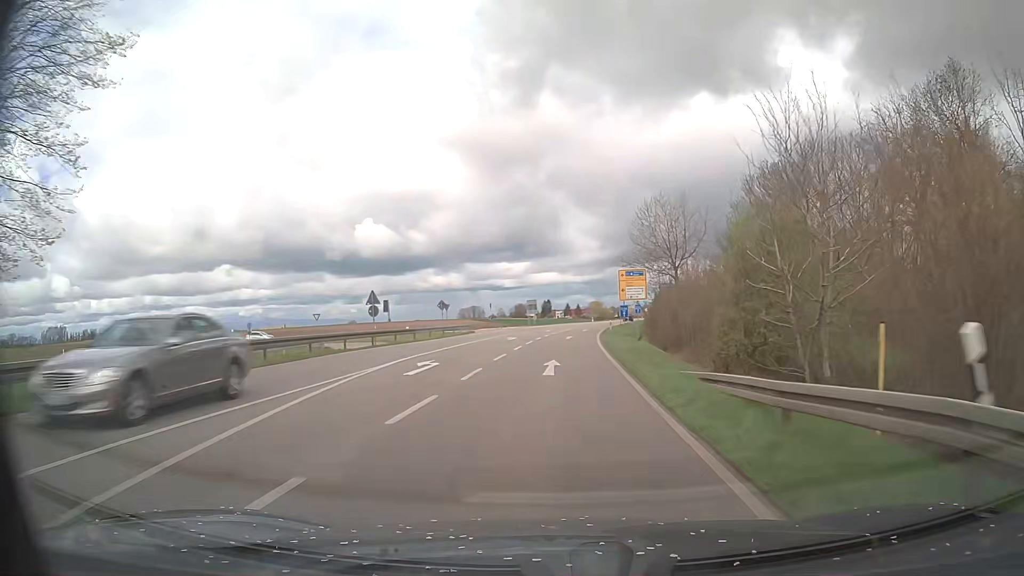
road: primary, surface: asphalt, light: Day
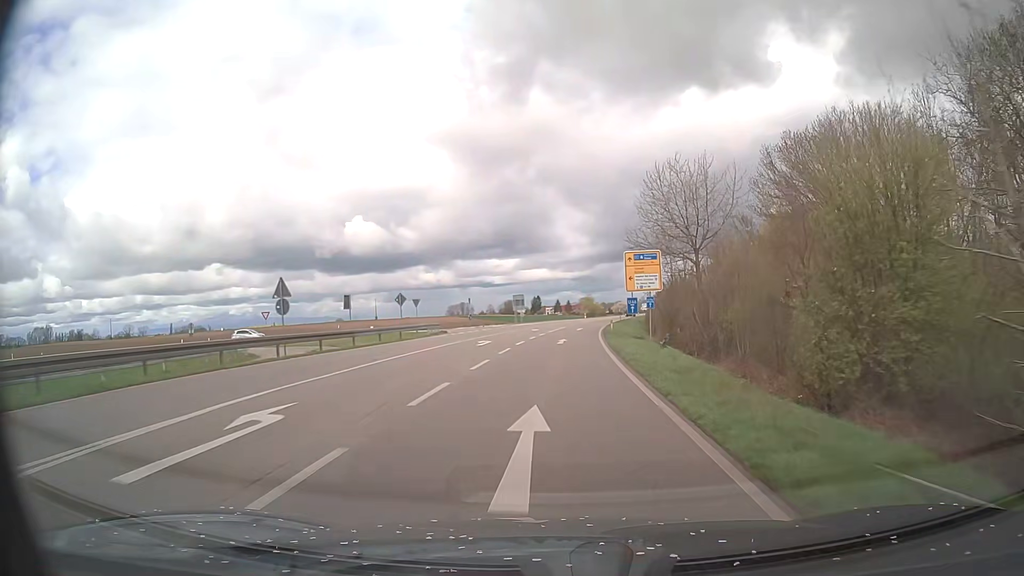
(0.0, +10.8) m; 0°
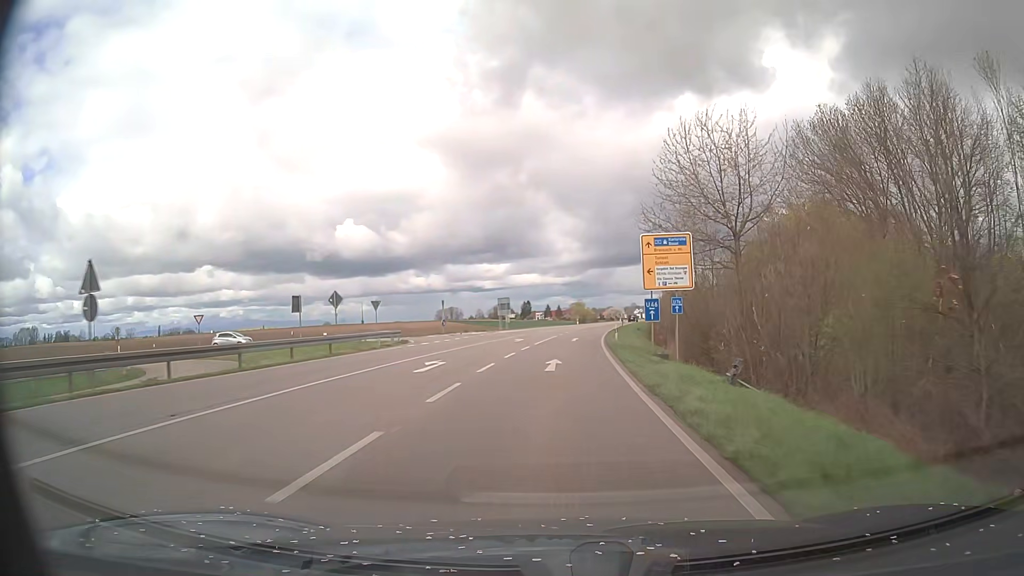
(+0.1, +10.8) m; +1°
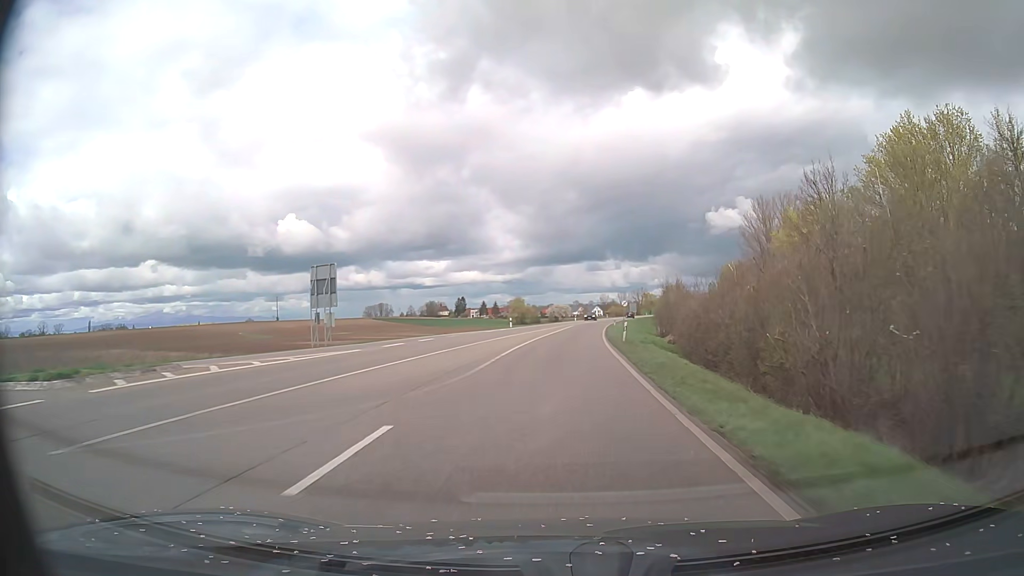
(+2.2, +53.8) m; +5°
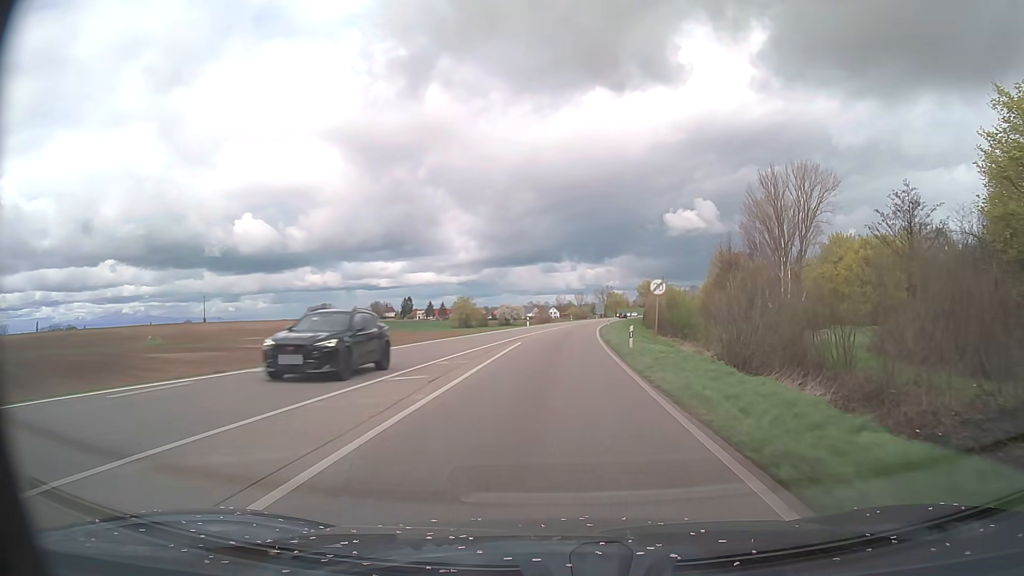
(+1.5, +43.2) m; +4°
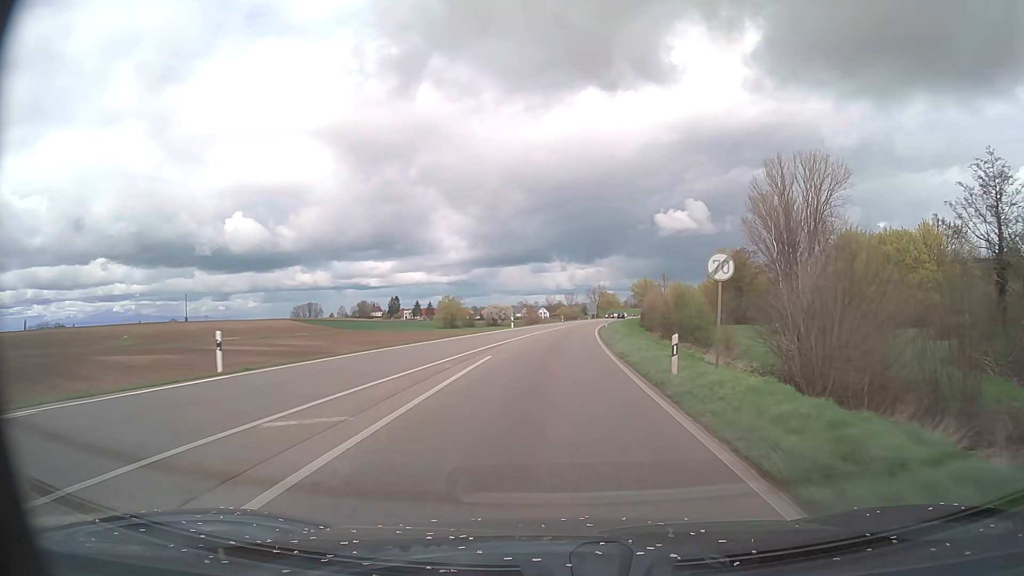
(+0.1, +10.8) m; +1°
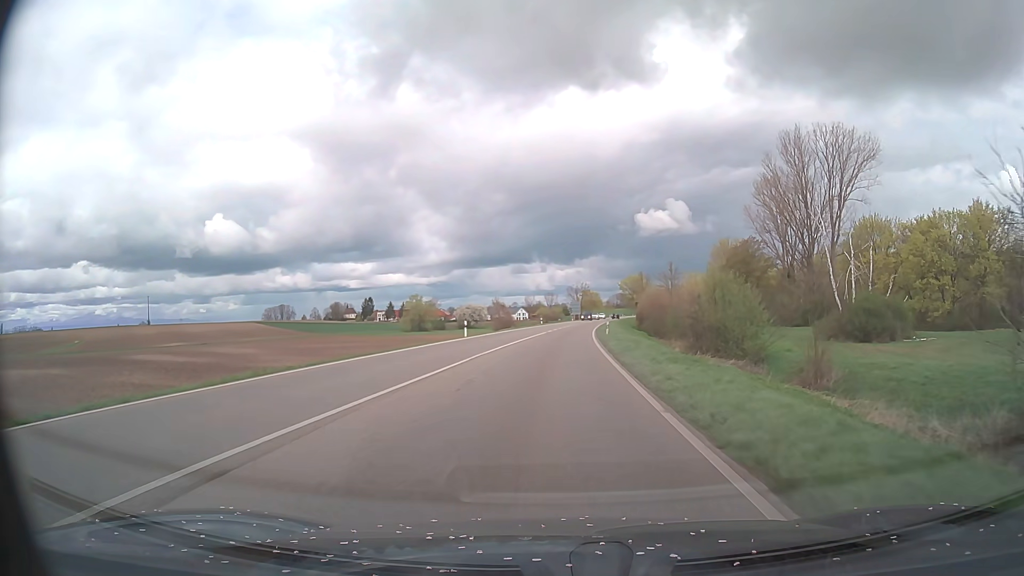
(+0.3, +21.6) m; +2°
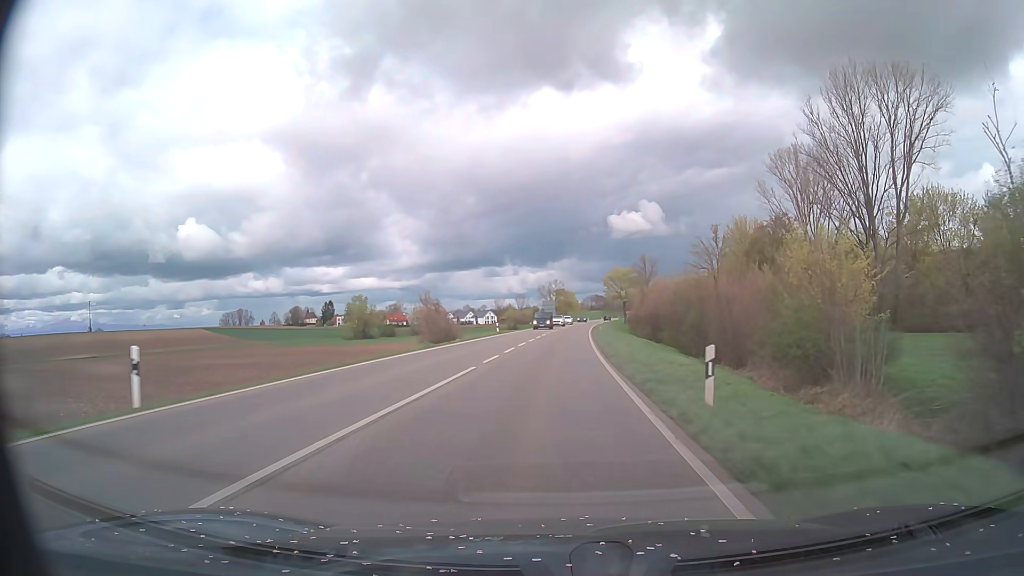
(+0.7, +33.3) m; +2°
(0, +10) (0, +20) (0, +30) (+1, +40) (+1, +50) (+2, +60) (+2, +70) (+3, +80) (+4, +90) (+4, +100) m
